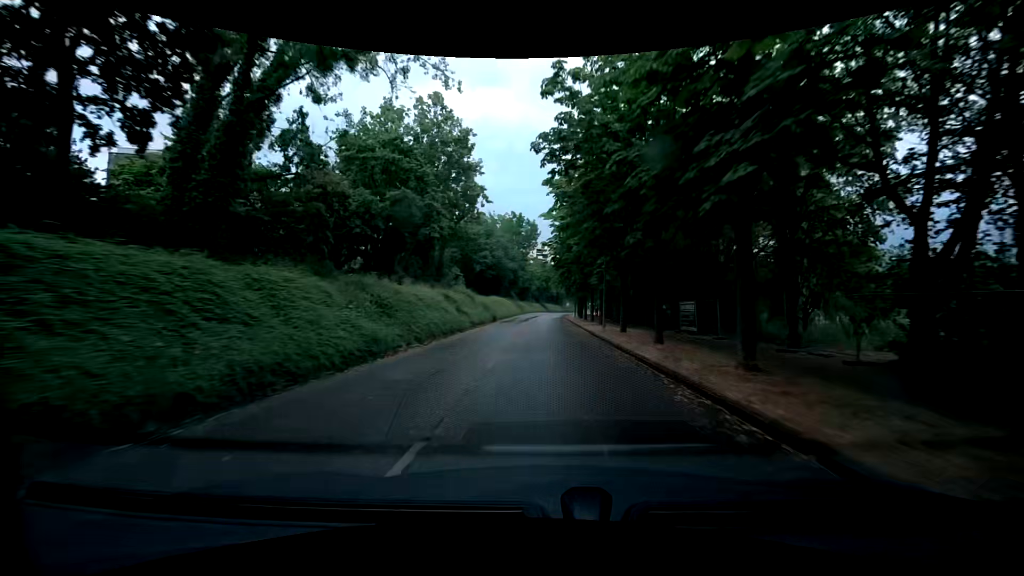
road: tertiary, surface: asphalt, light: Day
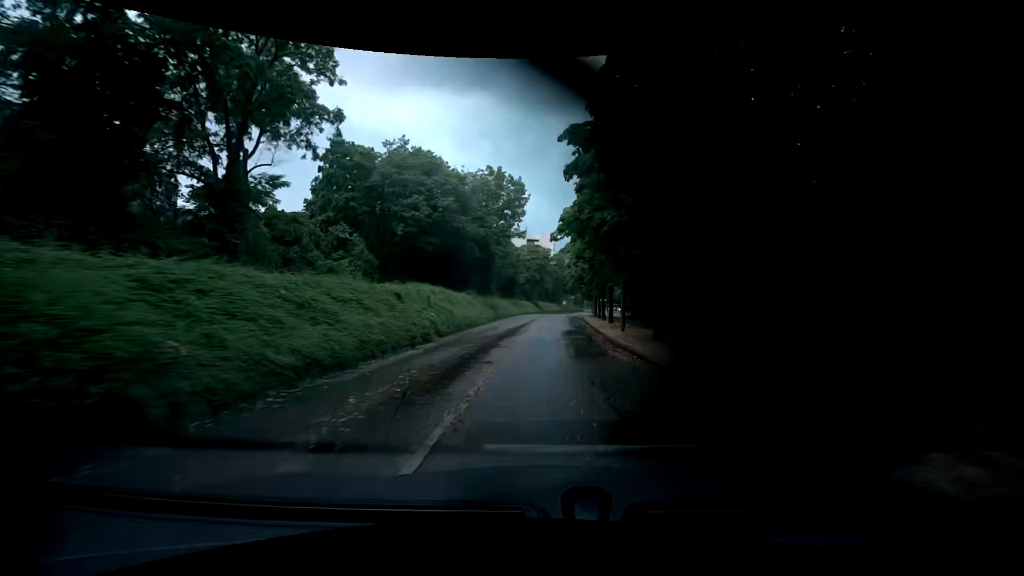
(-1.4, +39.2) m; -2°
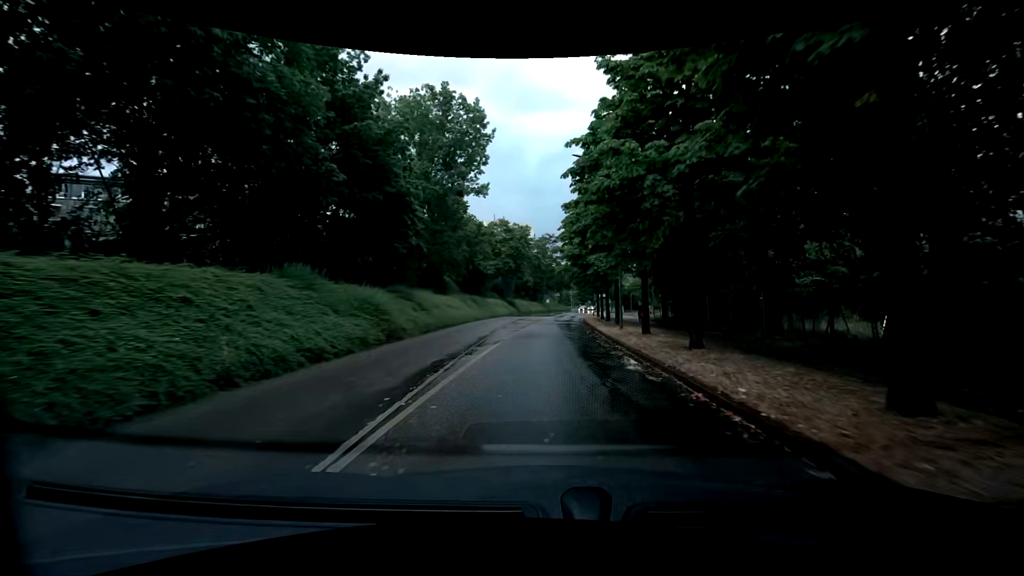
(+0.8, +29.5) m; +3°
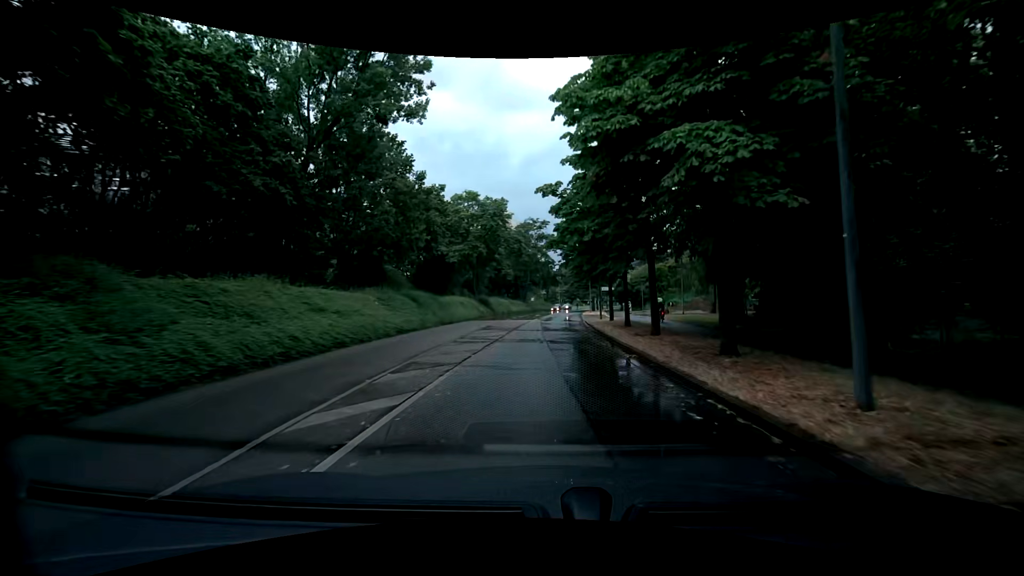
(-0.1, +19.7) m; 0°
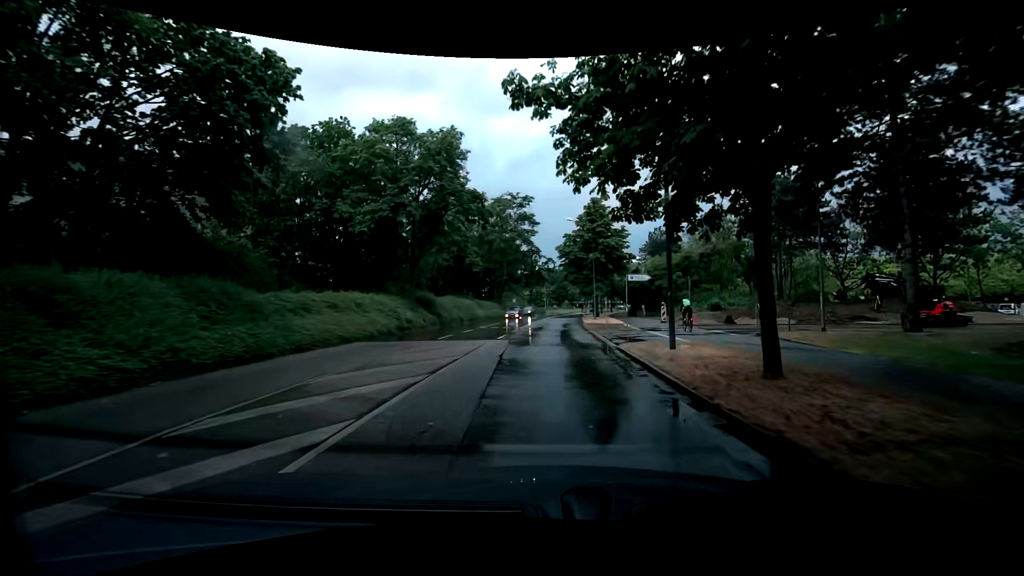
(+0.3, +24.4) m; +2°
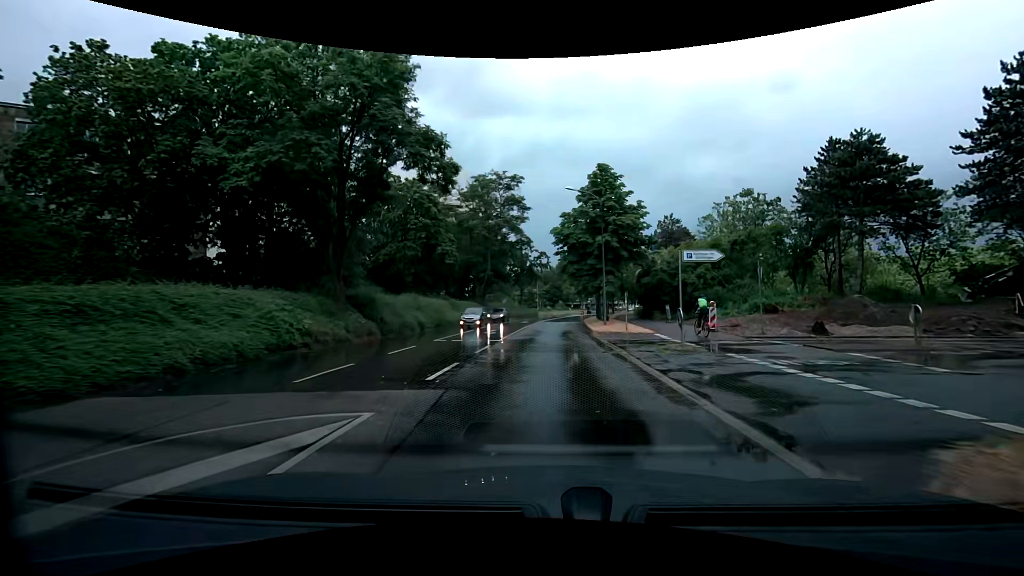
(+0.1, +12.3) m; +2°
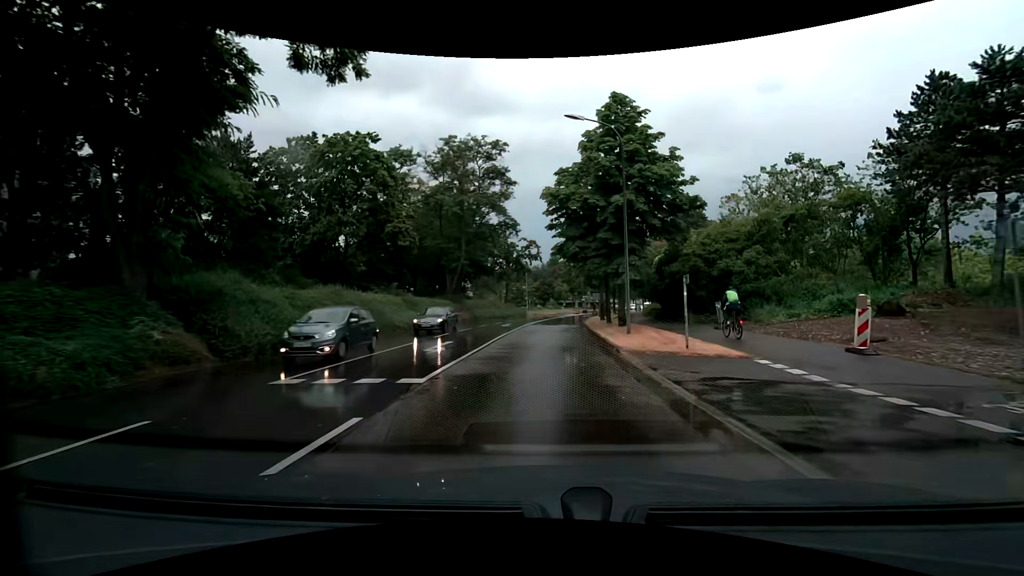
(-0.3, +12.4) m; -1°
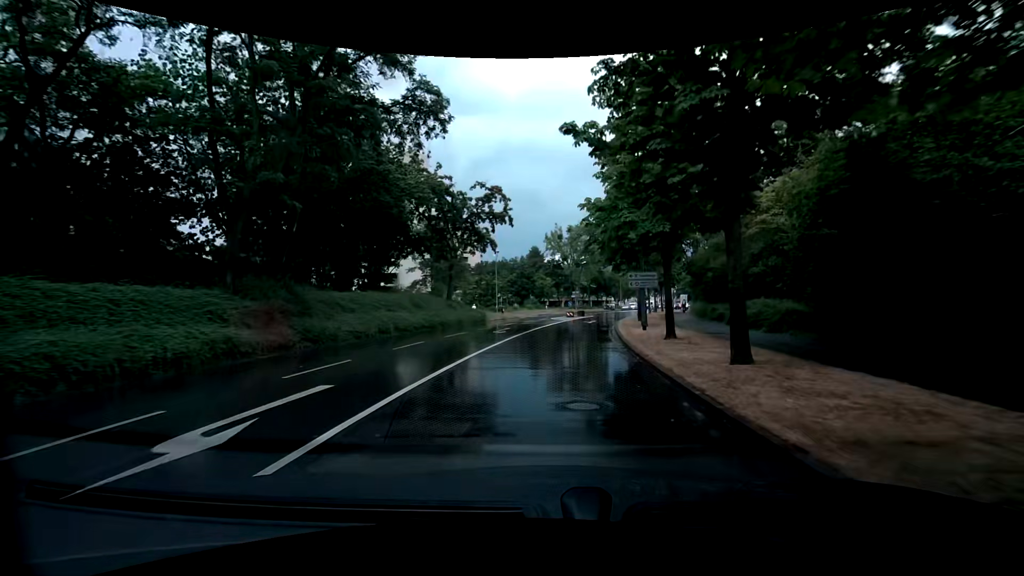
(+0.3, +30.9) m; +3°
(0, +10) (0, +20) (+1, +30) (+3, +40) (+5, +50) (+7, +59) (+9, +69) (+12, +79) (+14, +88) (+18, +98) m
